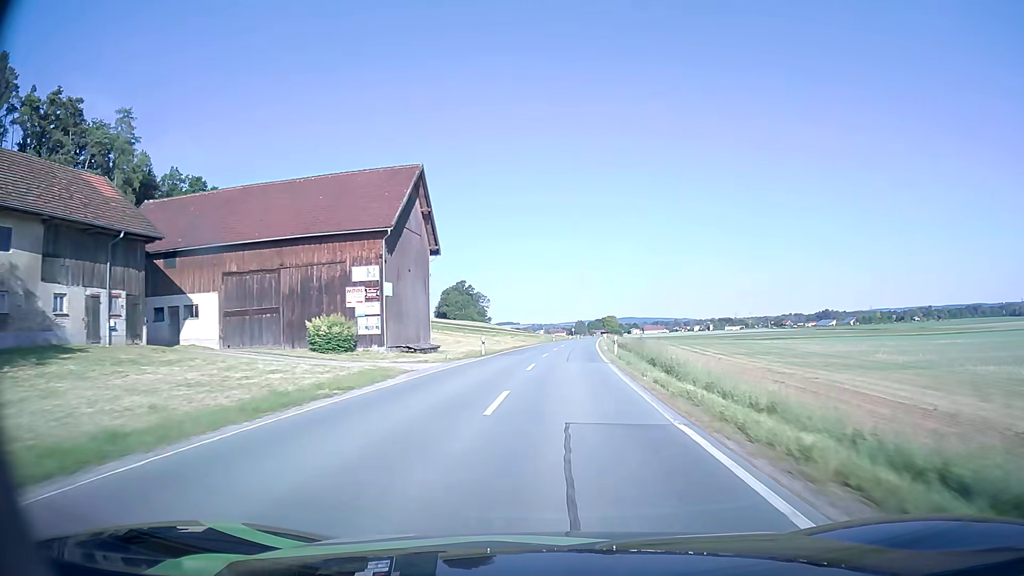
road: secondary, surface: asphalt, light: Day
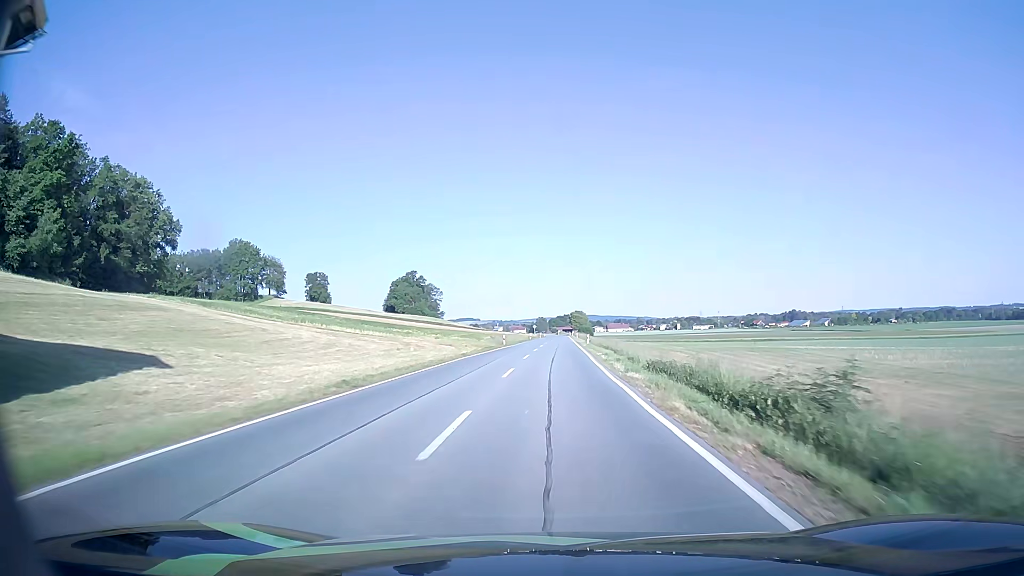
(+1.0, +37.9) m; +3°
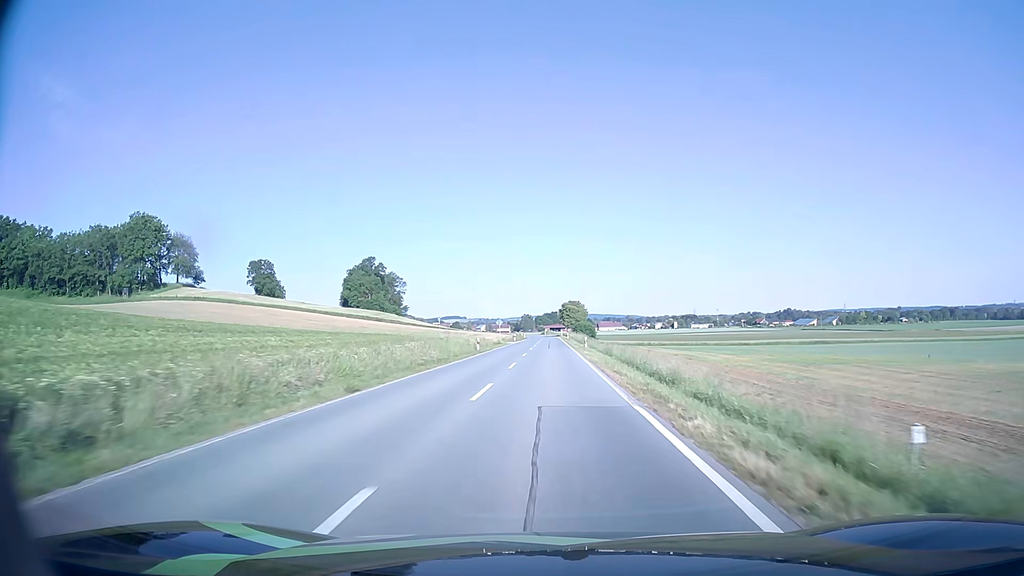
(+1.5, +63.0) m; +1°
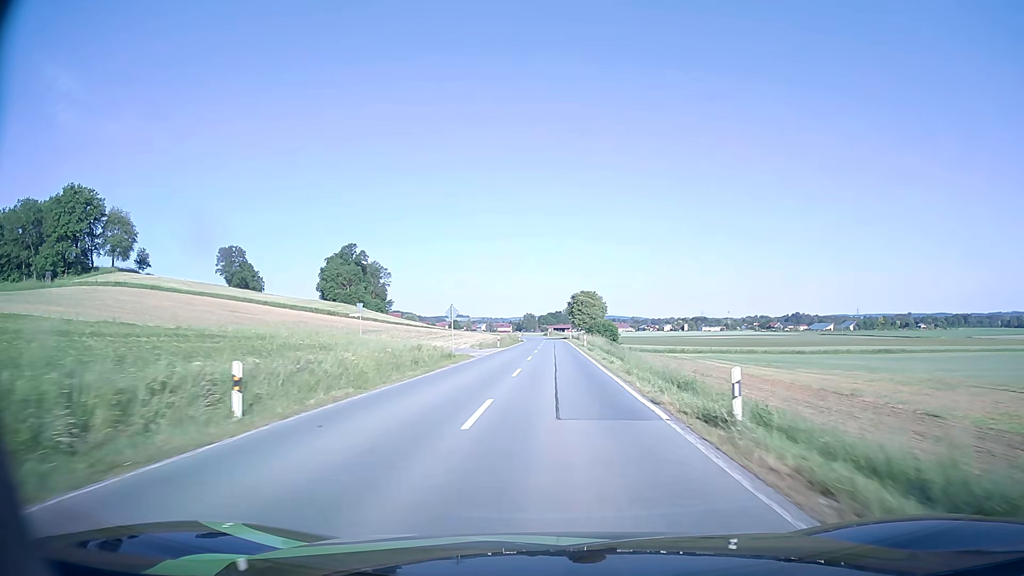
(-0.1, +38.3) m; 0°
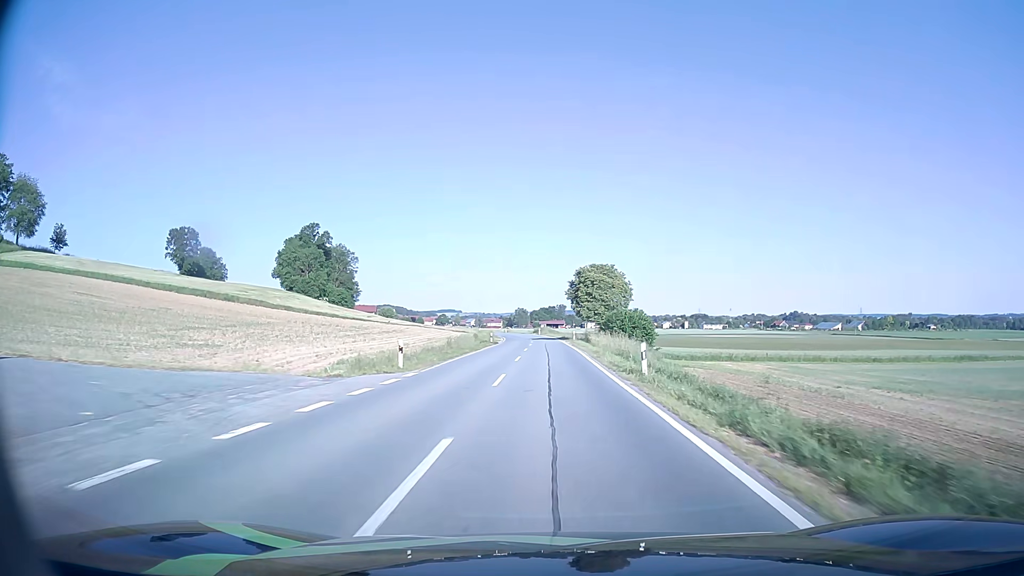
(+0.2, +38.8) m; +1°
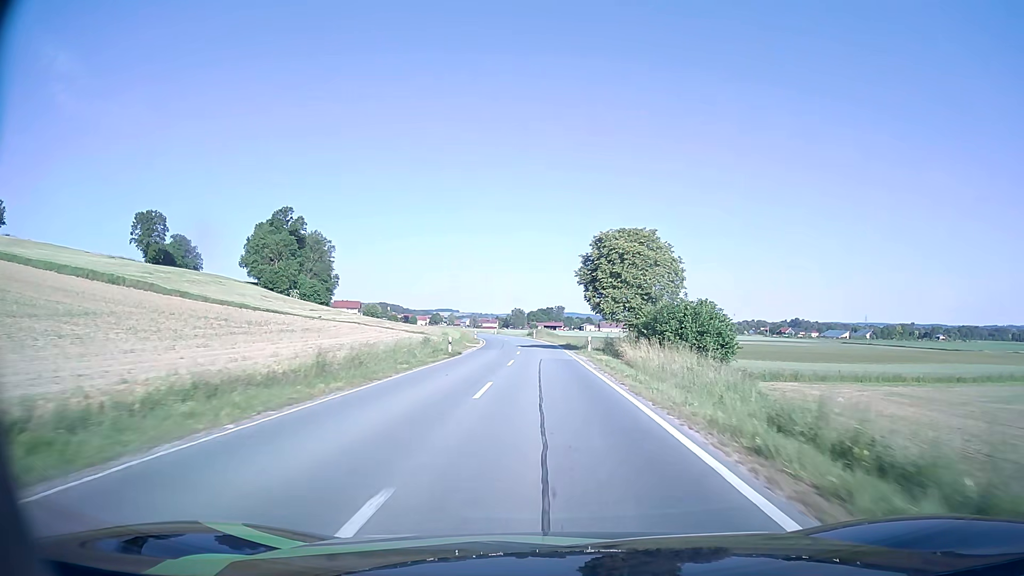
(-0.1, +25.6) m; 0°
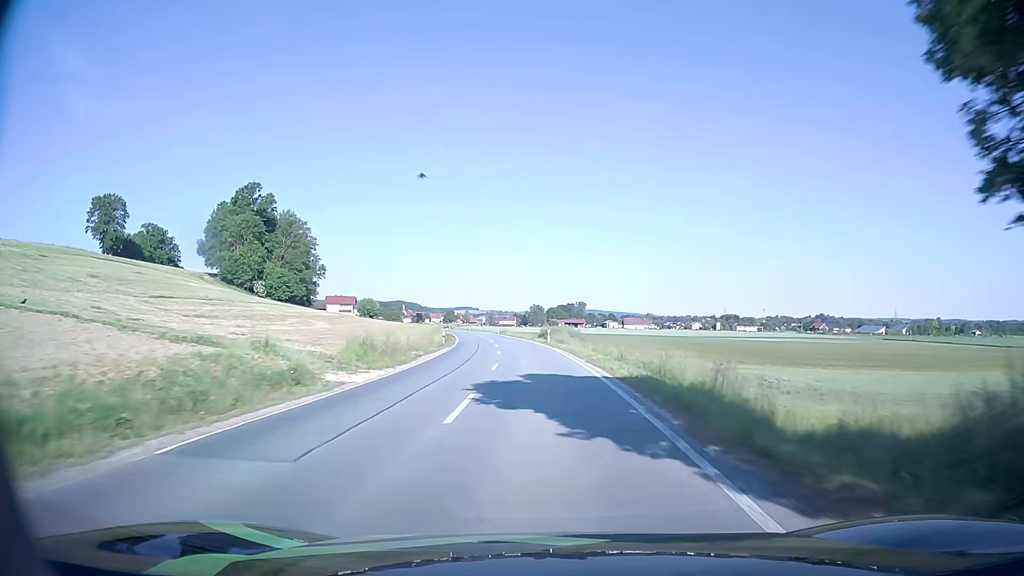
(-0.1, +37.6) m; -1°
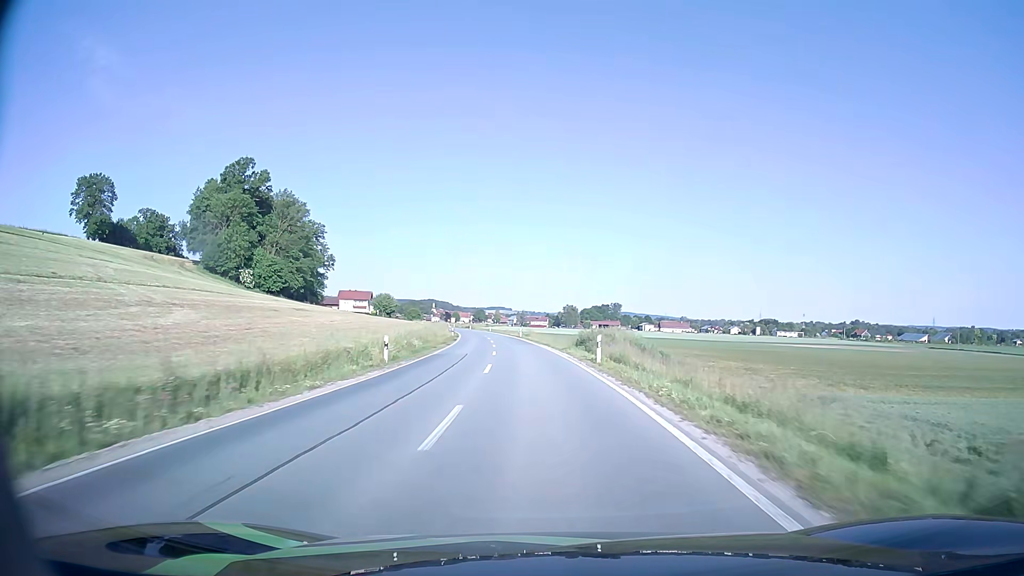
(-0.6, +24.6) m; -3°
(0, +10) (0, +20) (-1, +30) (-2, +40) (-3, +50) (-4, +60) (-5, +70) (-6, +80) (-8, +90) (-9, +100) m
